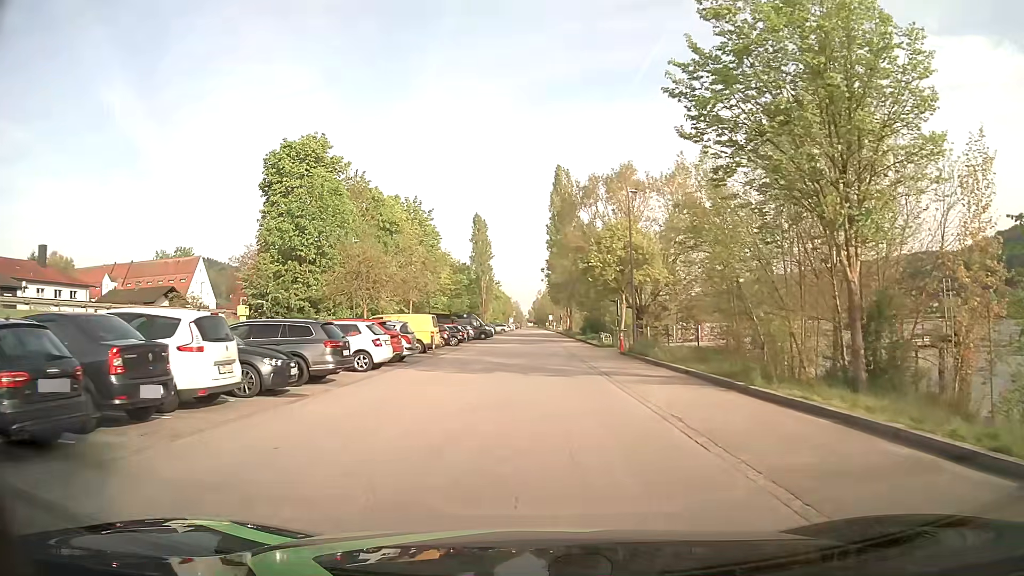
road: residential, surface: asphalt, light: Day
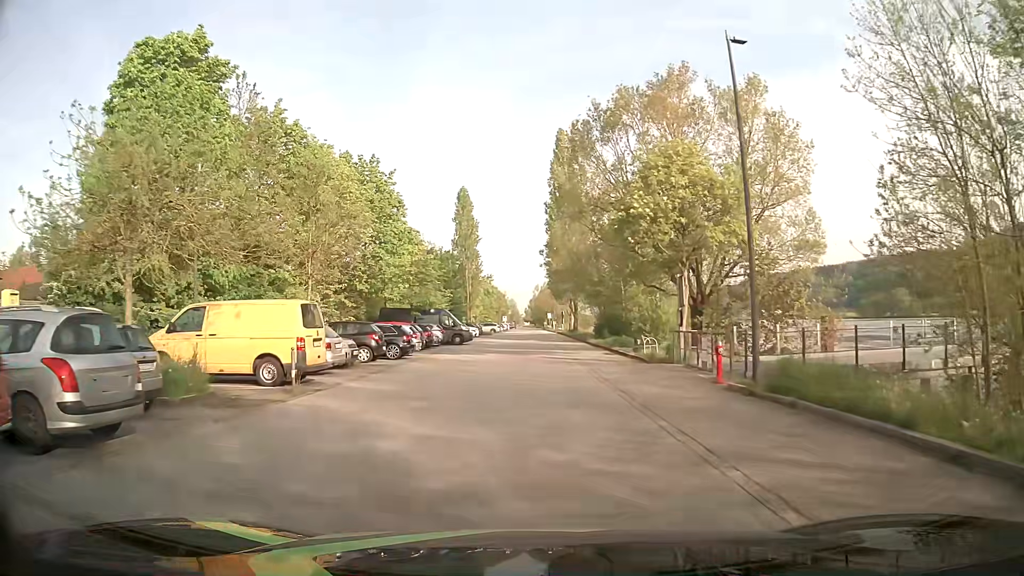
(0.0, +18.9) m; 0°
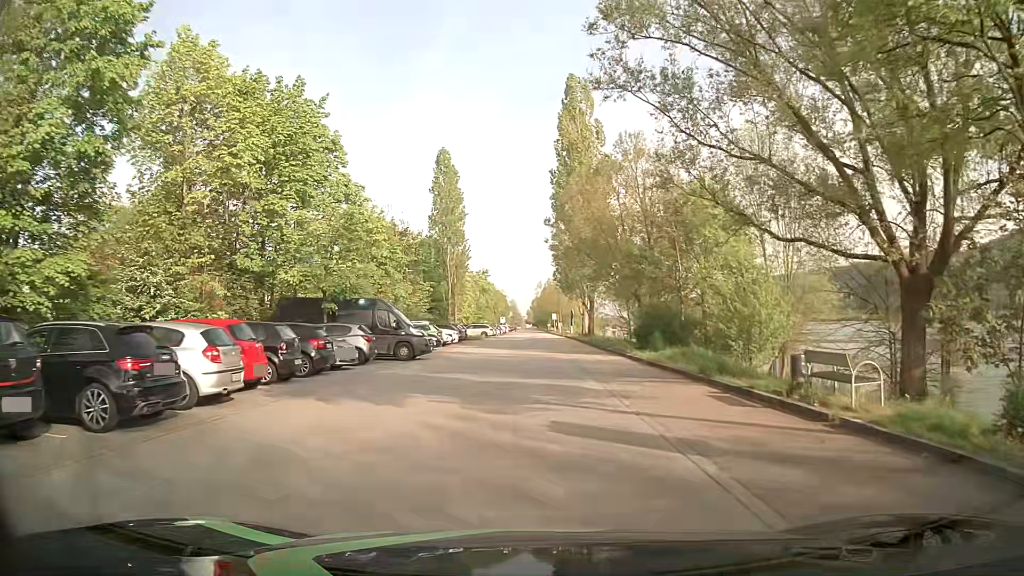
(0.0, +19.2) m; -1°
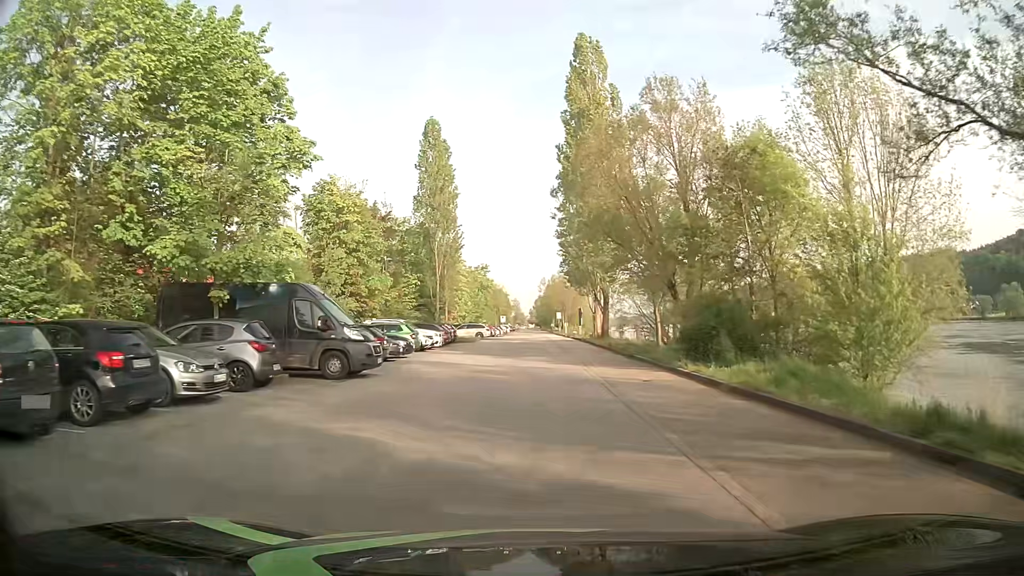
(+0.1, +9.6) m; 0°
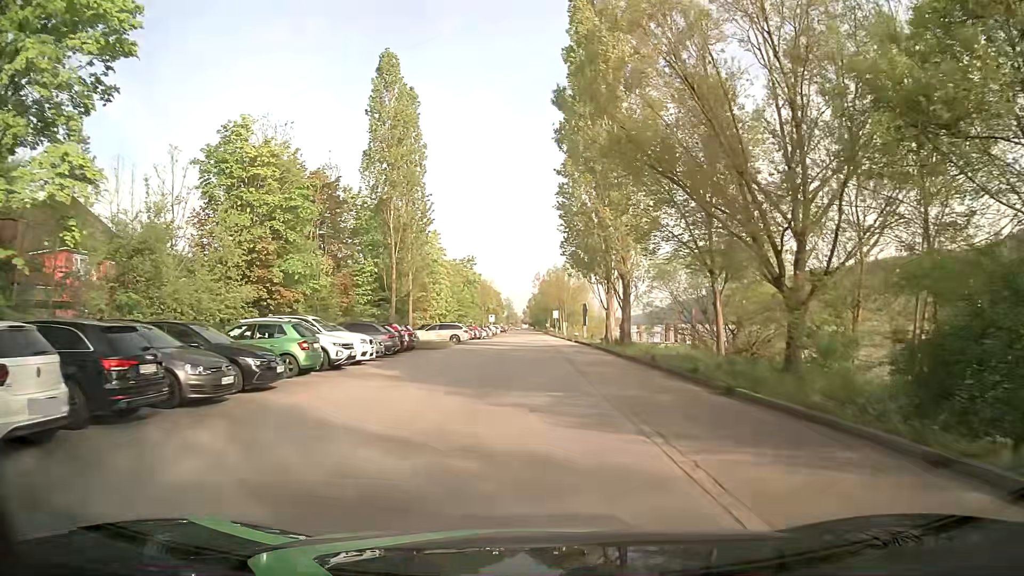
(0.0, +14.4) m; 0°
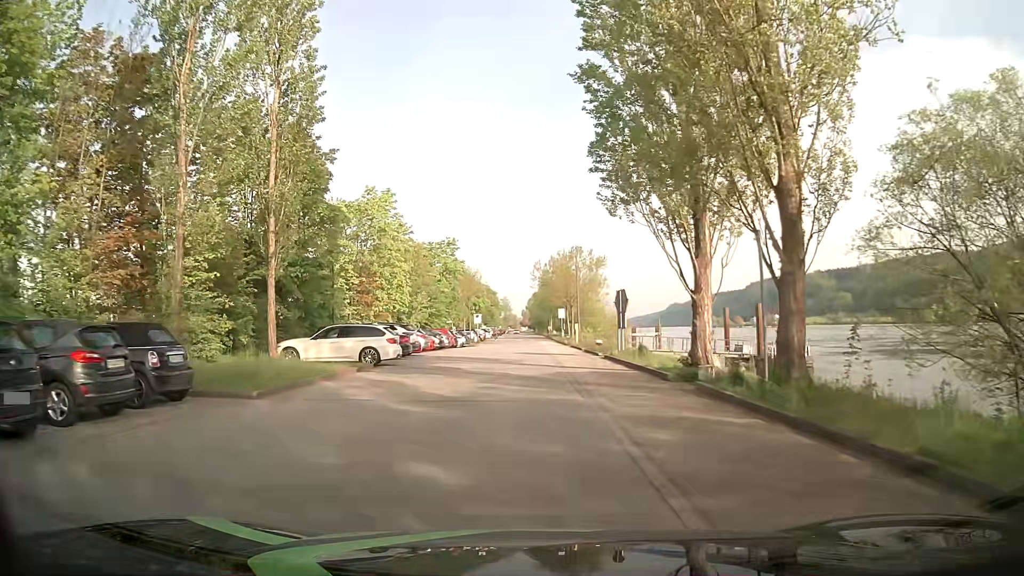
(+0.1, +24.0) m; +1°
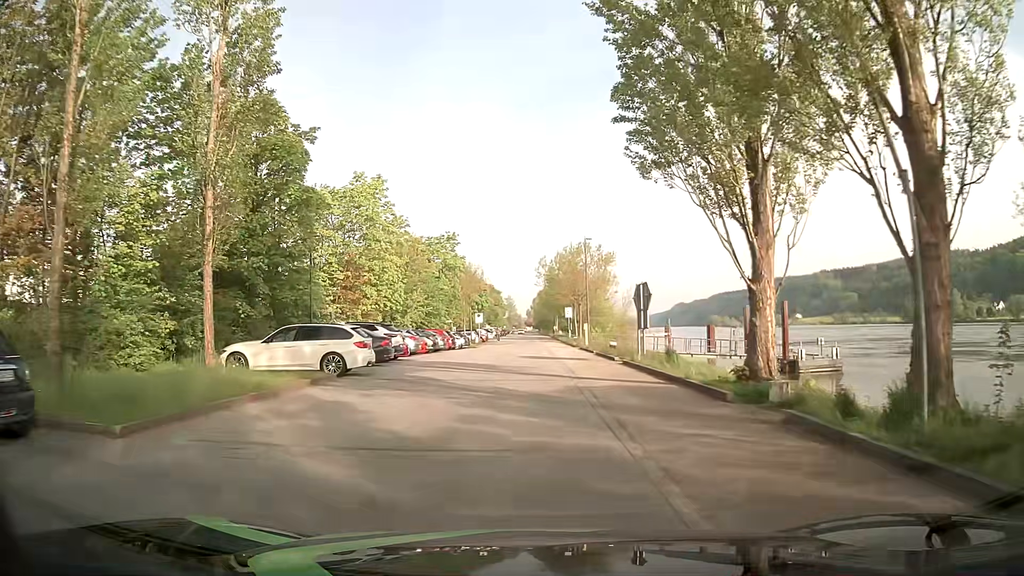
(-0.1, +4.8) m; -1°
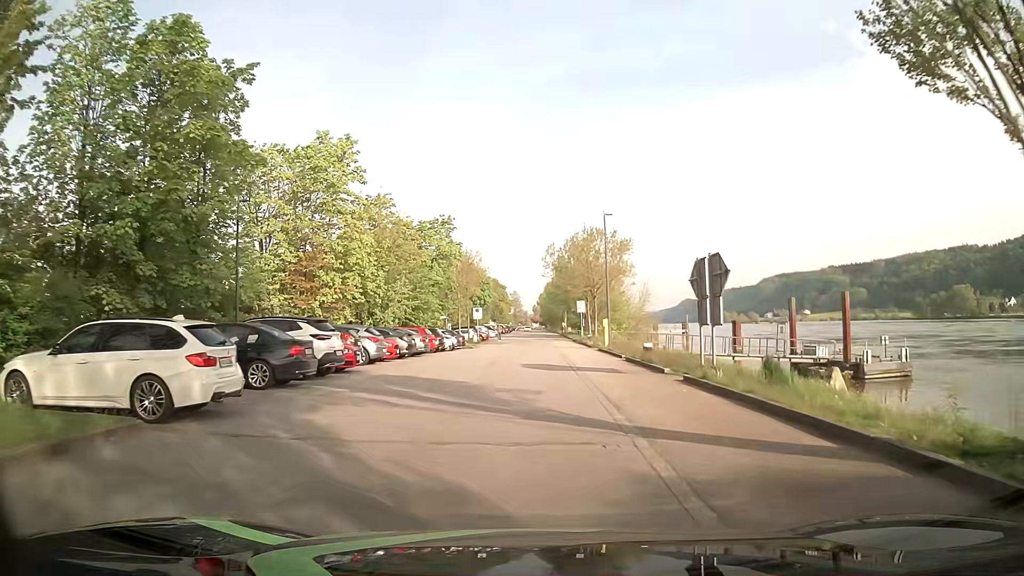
(-0.1, +9.6) m; -2°
(0, +10) (0, +20) (+1, +30) (+1, +40) (+1, +50) (+1, +60) (+1, +70) (+1, +80) (+1, +90) (+1, +100) m
